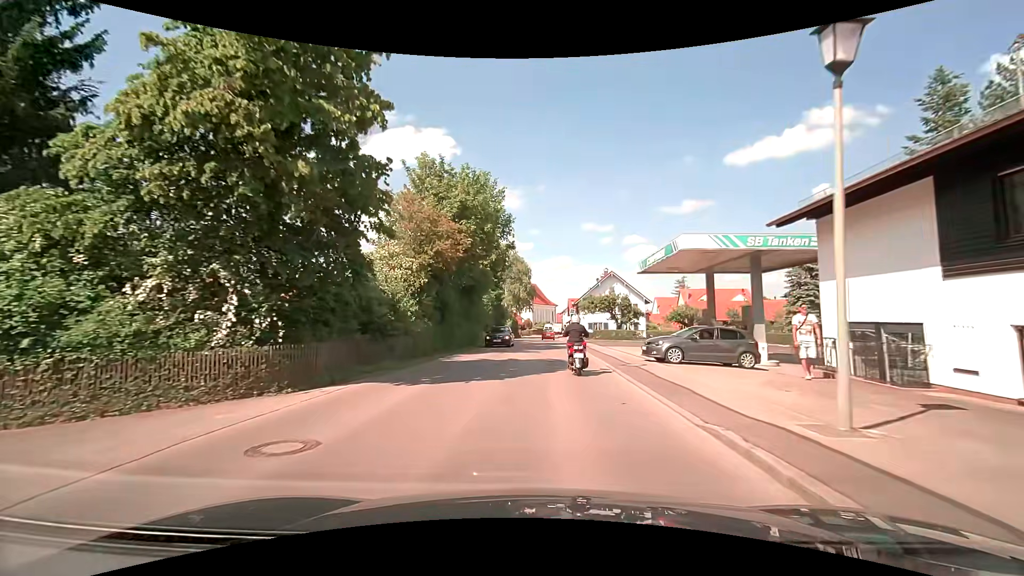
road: secondary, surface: asphalt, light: Day
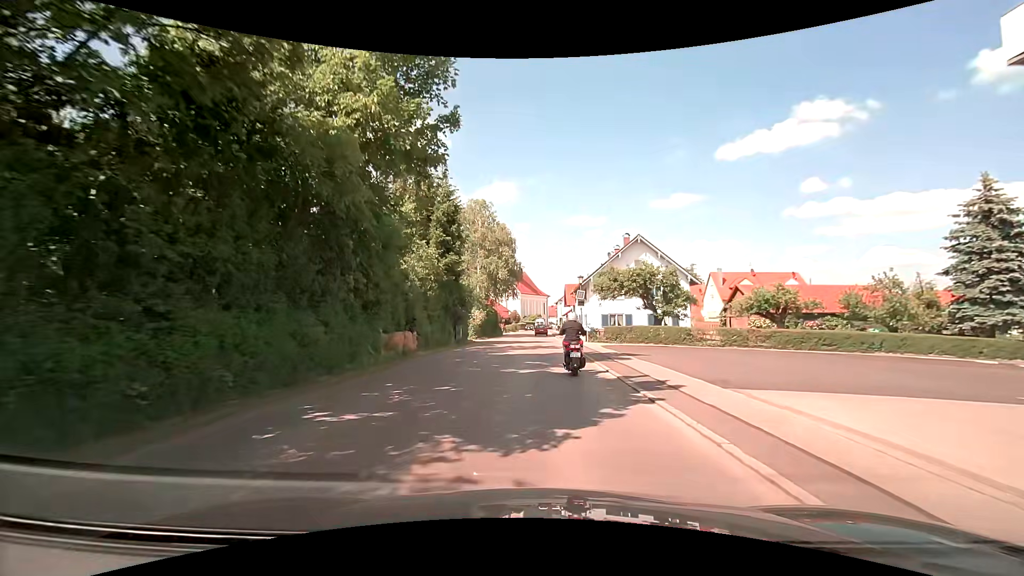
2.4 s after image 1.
(+0.3, +24.1) m; +1°
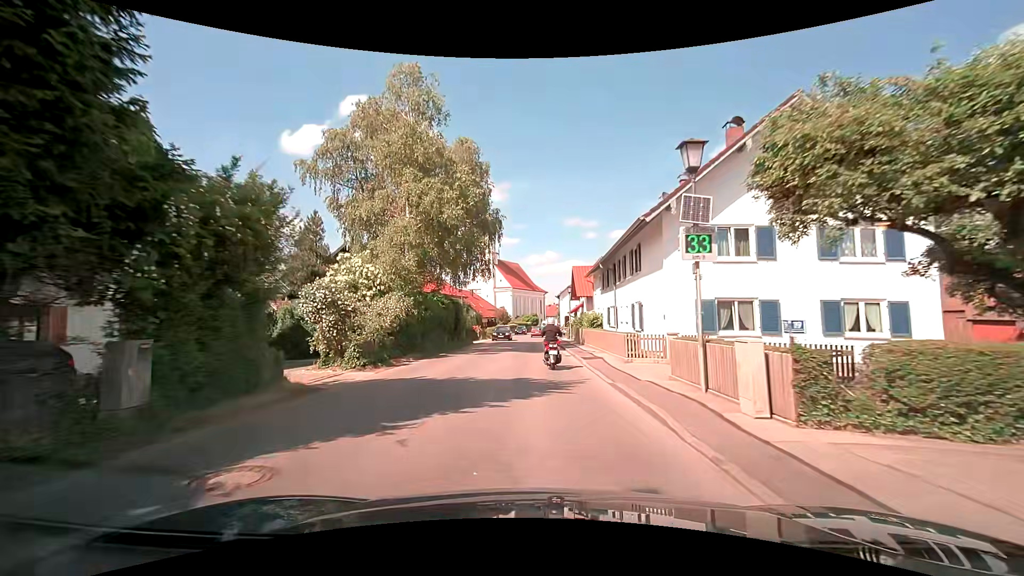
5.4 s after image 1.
(-0.1, +27.4) m; 0°
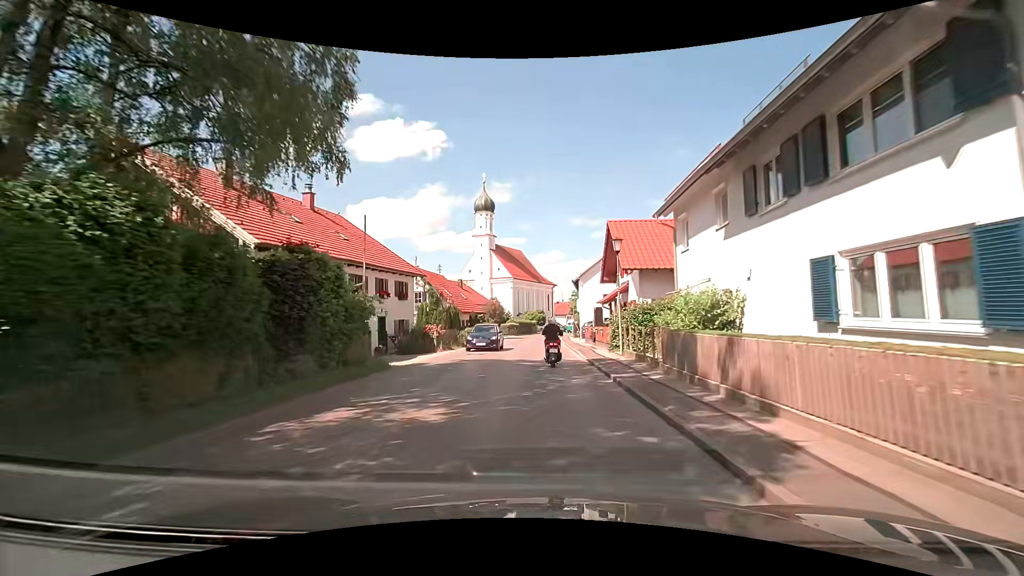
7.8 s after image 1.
(-0.2, +24.2) m; 0°
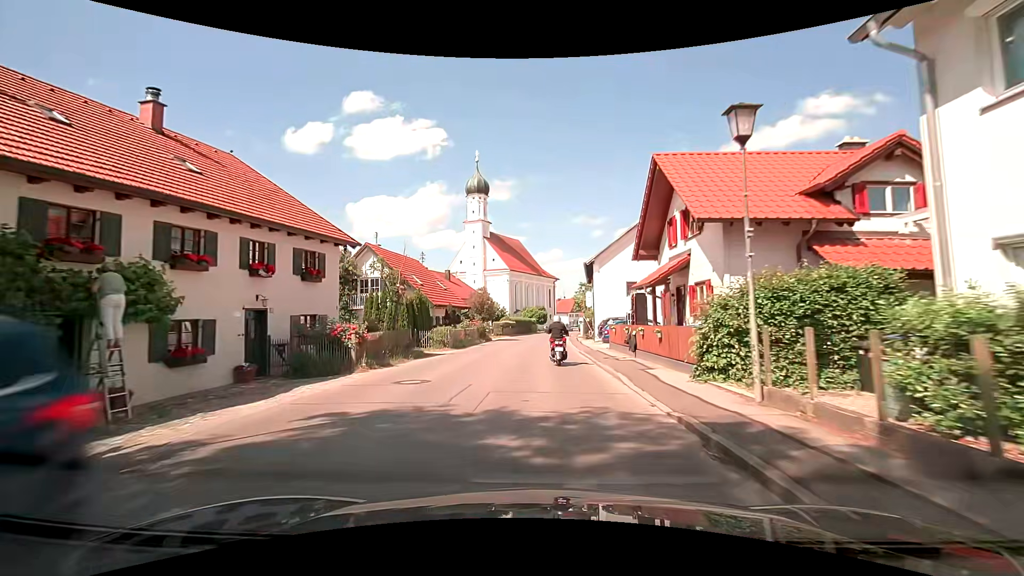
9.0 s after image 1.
(-0.2, +12.4) m; -1°
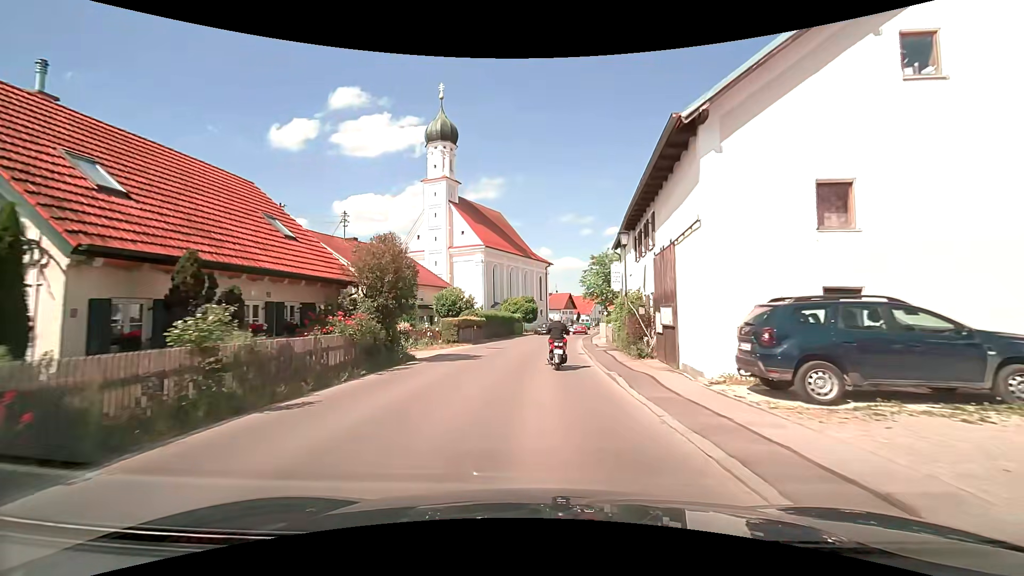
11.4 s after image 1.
(+0.1, +24.9) m; +1°
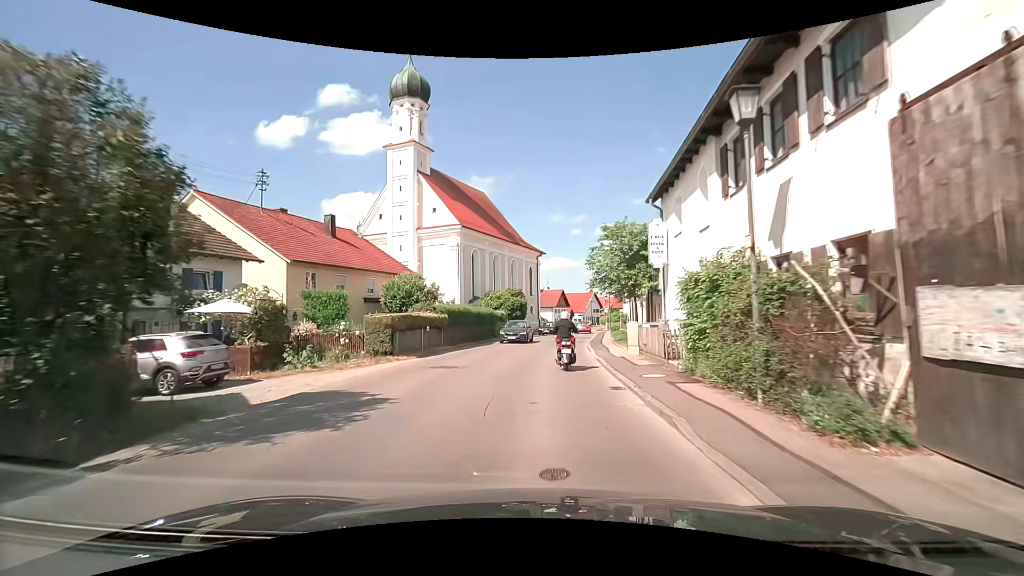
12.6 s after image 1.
(0.0, +12.0) m; 0°
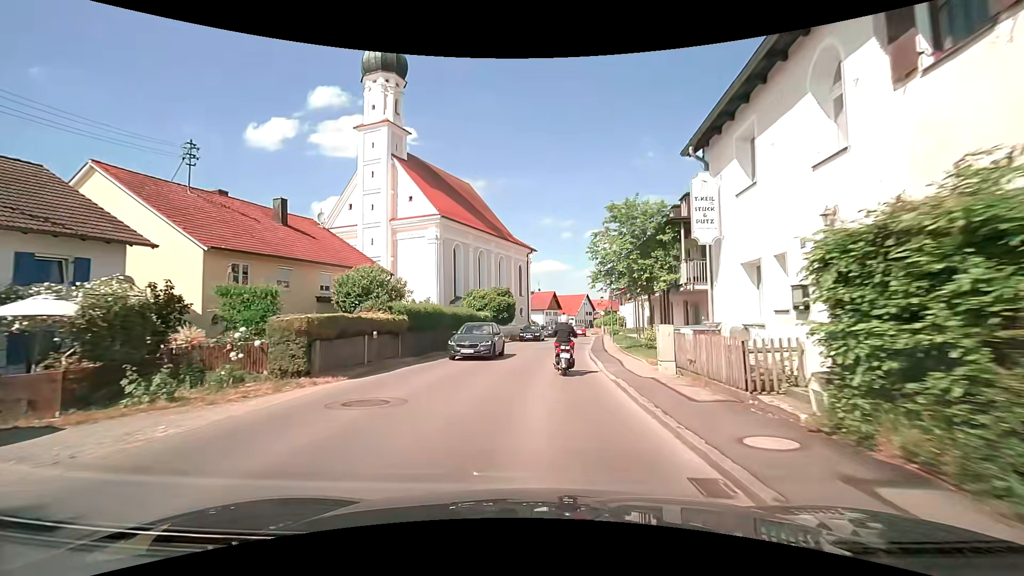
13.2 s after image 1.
(+0.1, +5.9) m; +1°
(0, +10) (+1, +20) (+2, +30) (+3, +40) (+4, +50) (+5, +60) (+5, +70) (+6, +80) (+6, +90) (+7, +100) m
